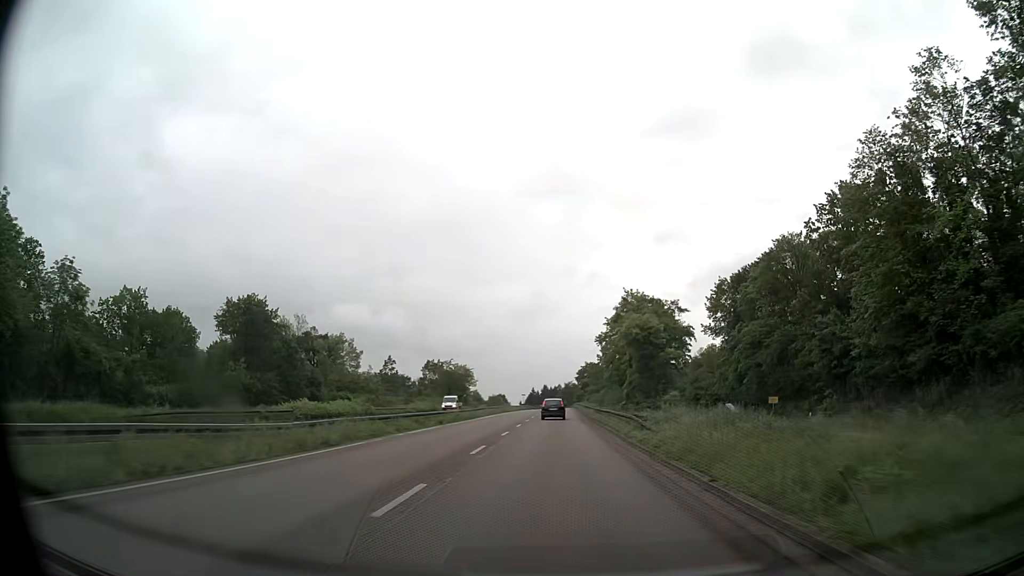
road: trunk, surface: asphalt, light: Day
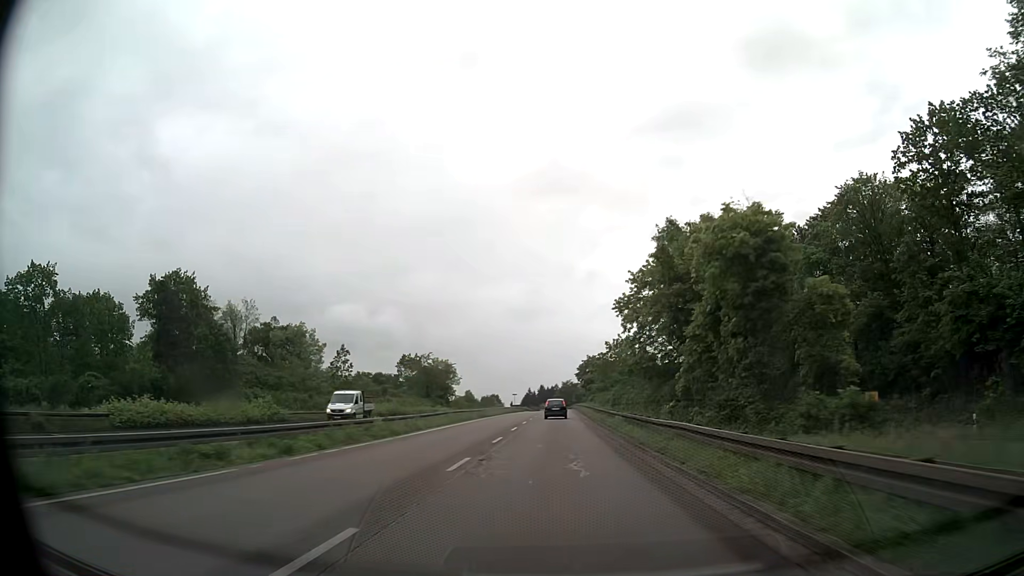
(+0.1, +21.6) m; 0°
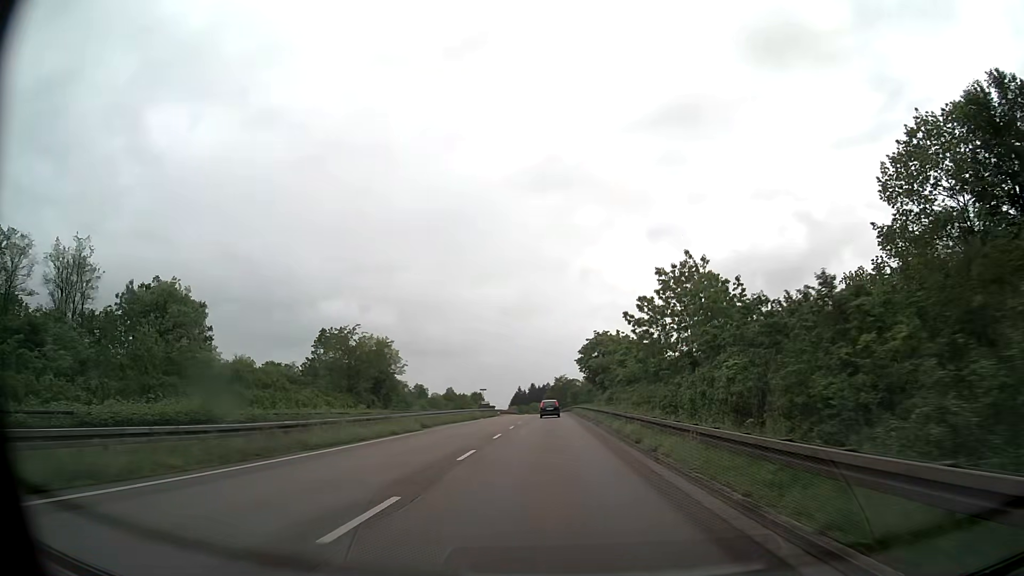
(+0.1, +42.7) m; 0°
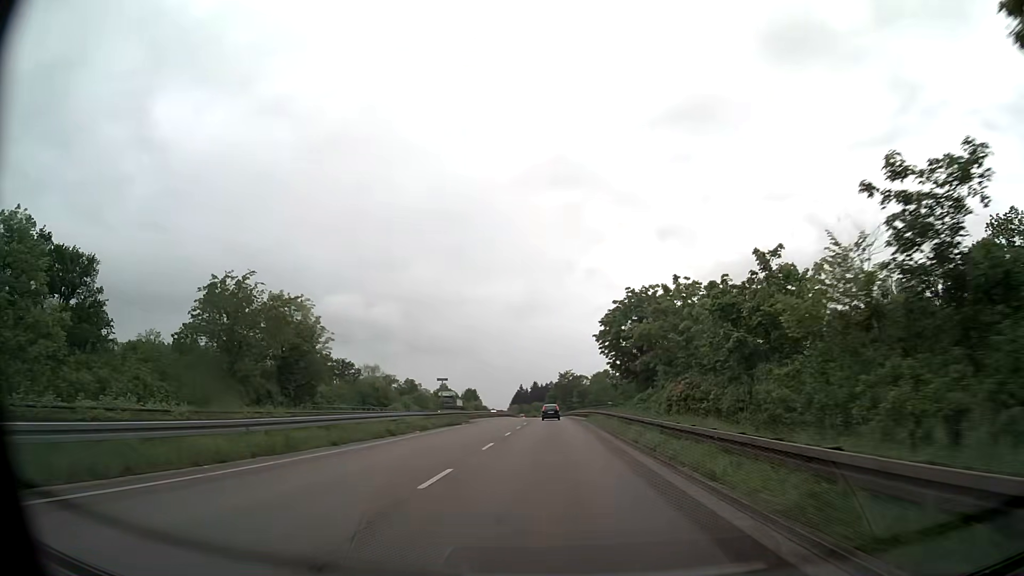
(0.0, +31.6) m; 0°
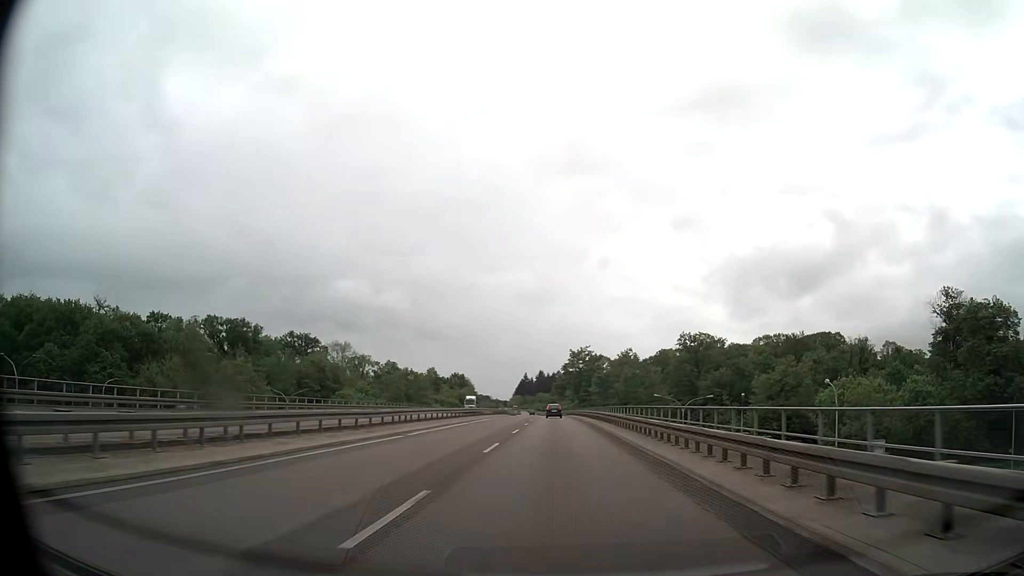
(-0.1, +52.4) m; 0°
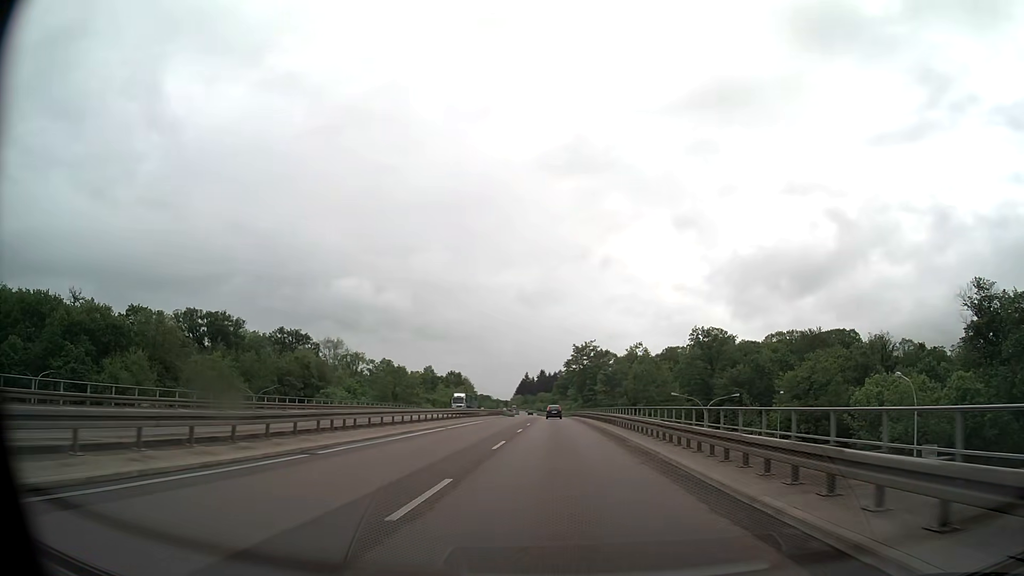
(0.0, +10.5) m; 0°
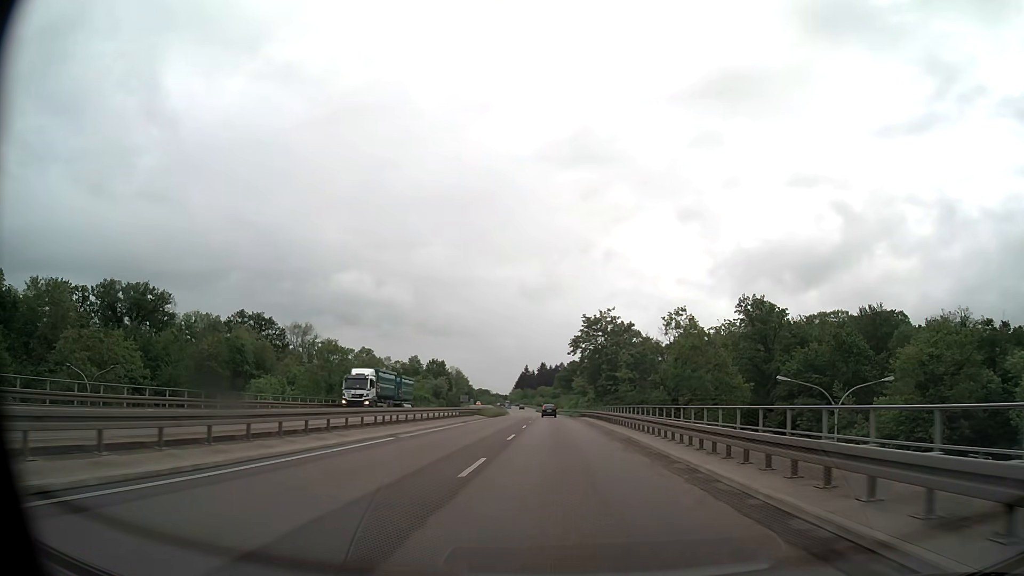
(0.0, +31.7) m; 0°
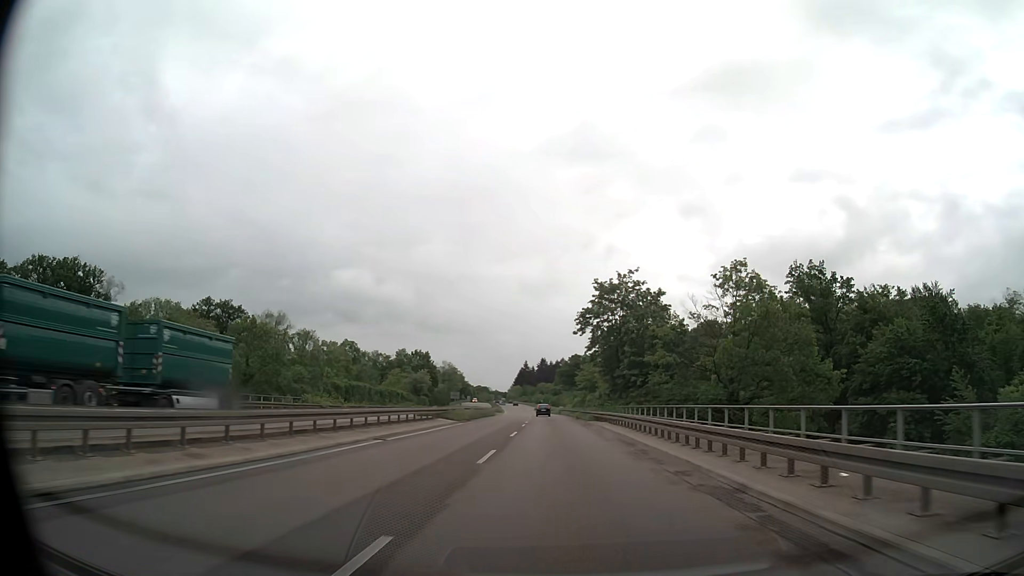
(0.0, +21.2) m; 0°
(0, +10) (0, +20) (0, +30) (0, +40) (0, +50) (0, +60) (-1, +70) (-1, +80) (-1, +90) (-2, +100) m
